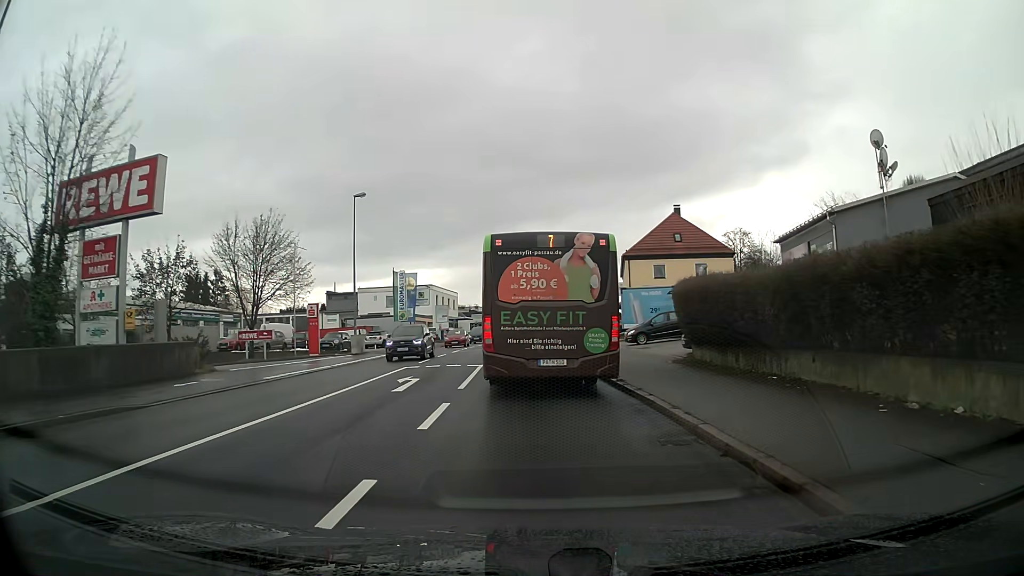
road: tertiary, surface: asphalt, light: Day
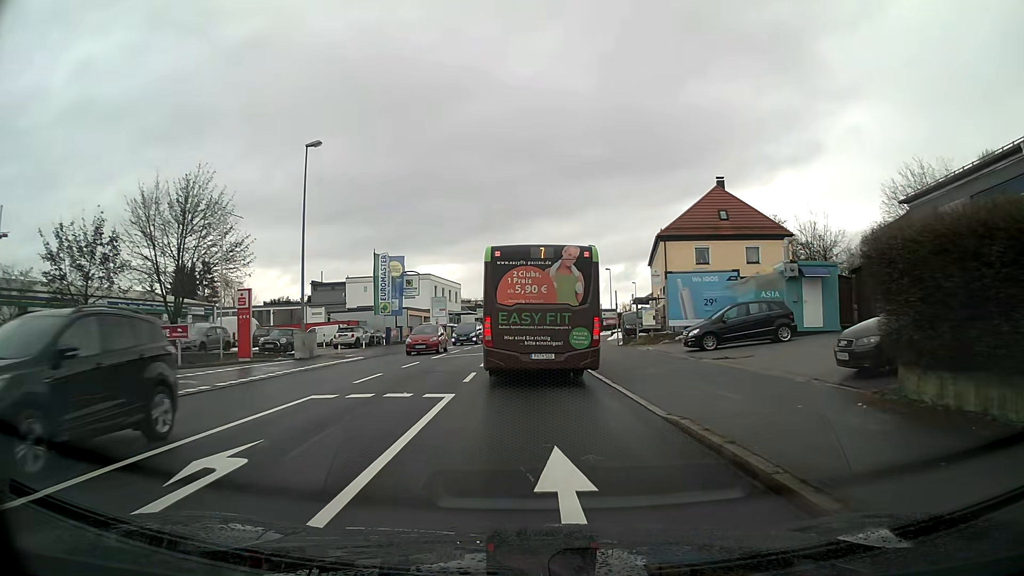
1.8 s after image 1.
(-0.1, +12.0) m; -1°
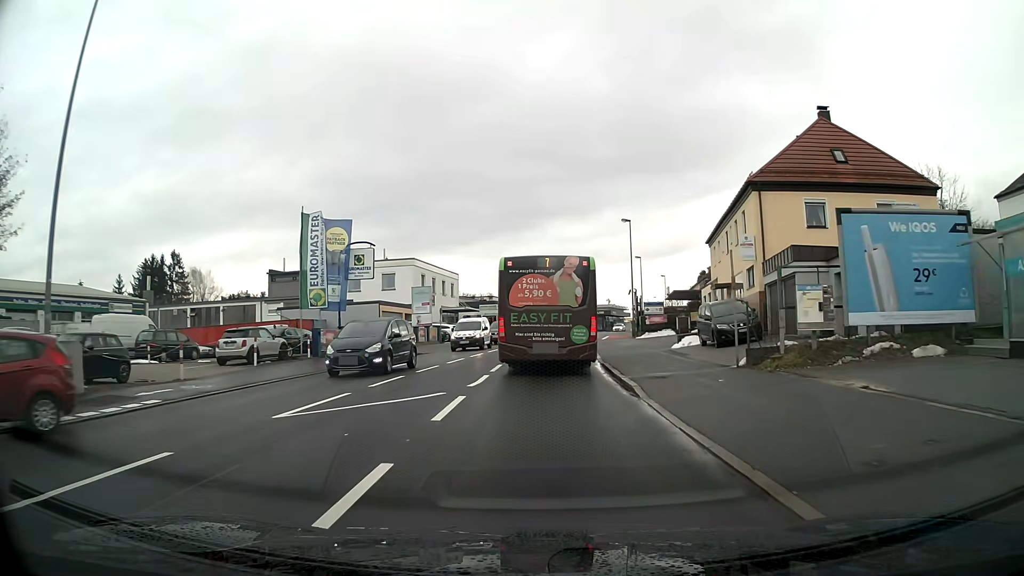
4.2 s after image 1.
(-0.2, +19.1) m; -1°
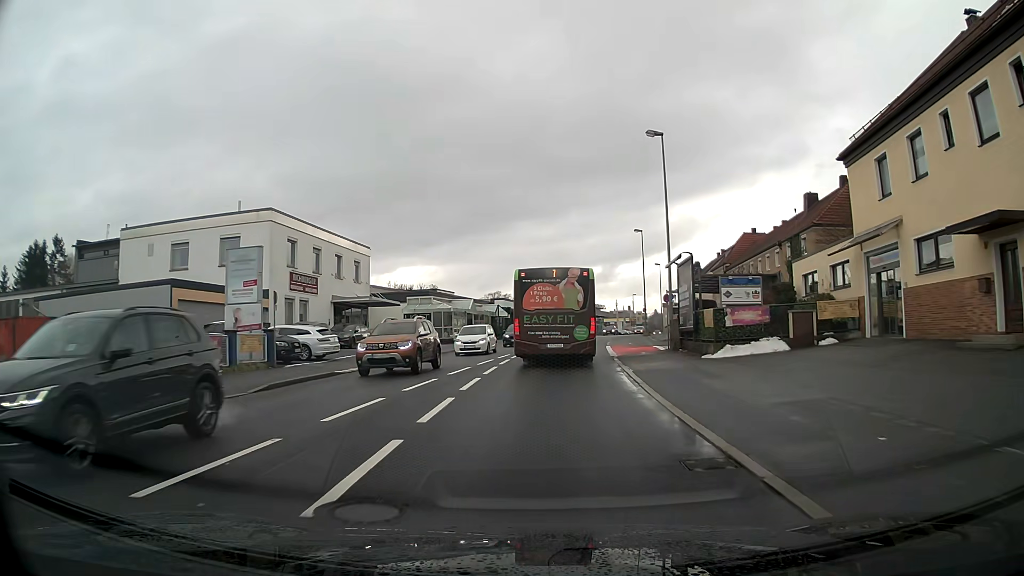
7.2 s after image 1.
(+0.8, +28.3) m; +4°
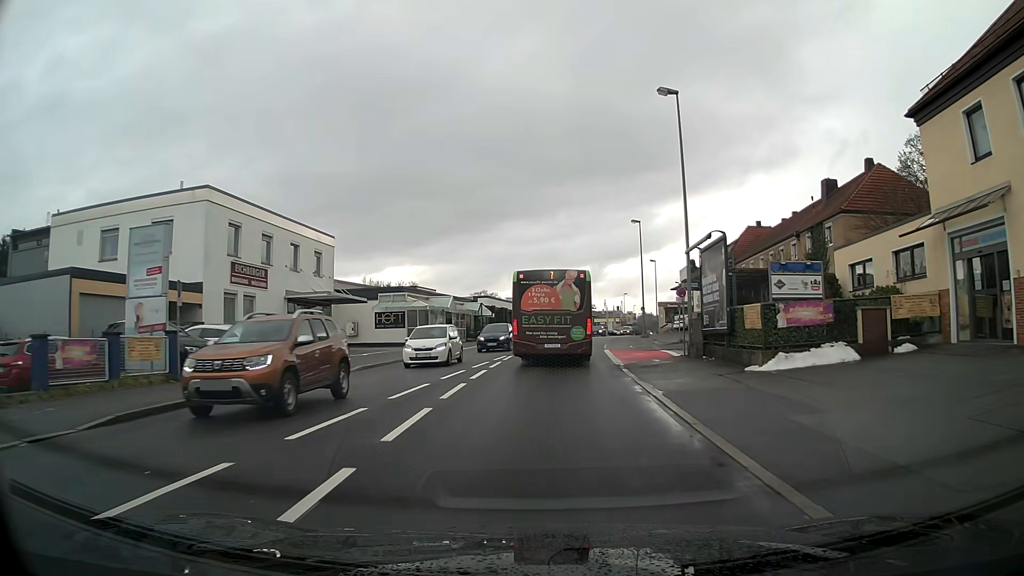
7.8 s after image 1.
(+0.1, +6.2) m; +1°
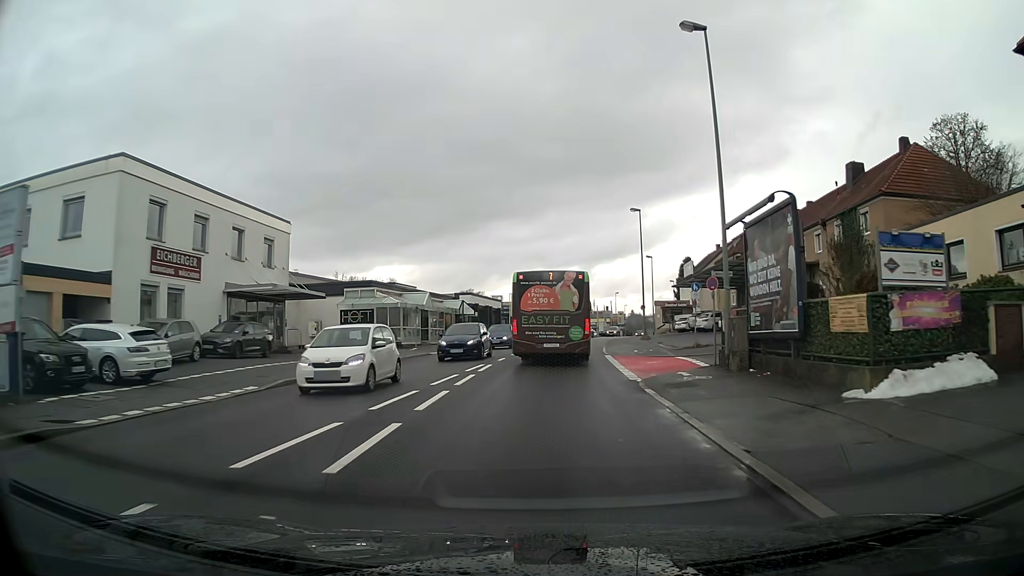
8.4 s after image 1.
(+0.1, +6.3) m; +1°
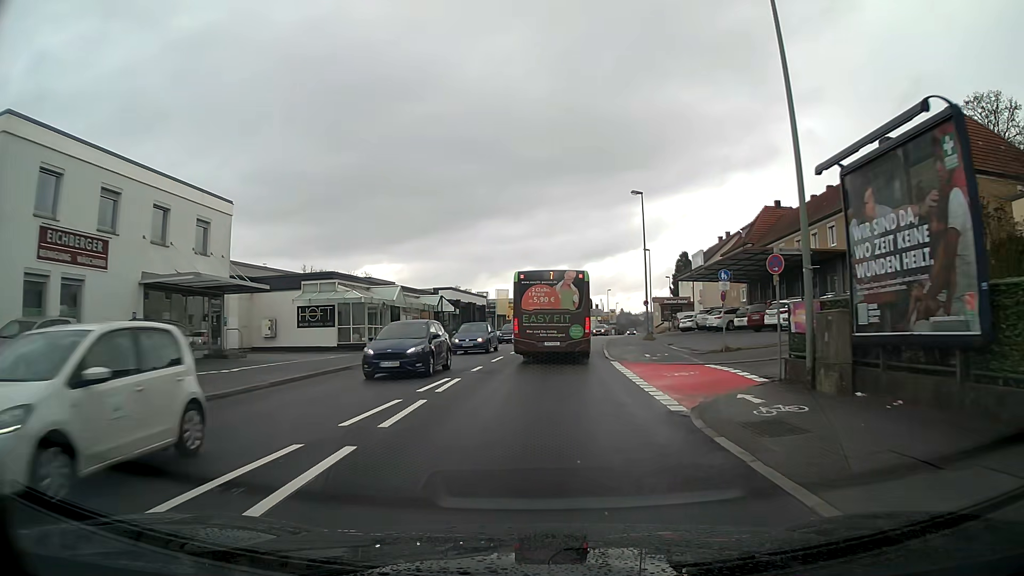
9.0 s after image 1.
(0.0, +6.5) m; +1°
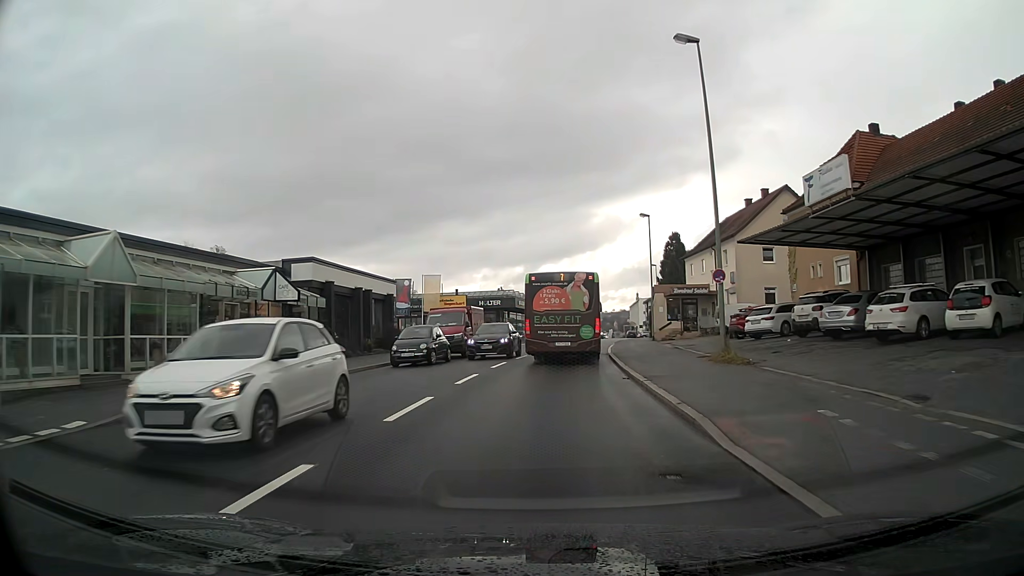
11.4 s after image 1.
(+0.9, +26.5) m; +4°
